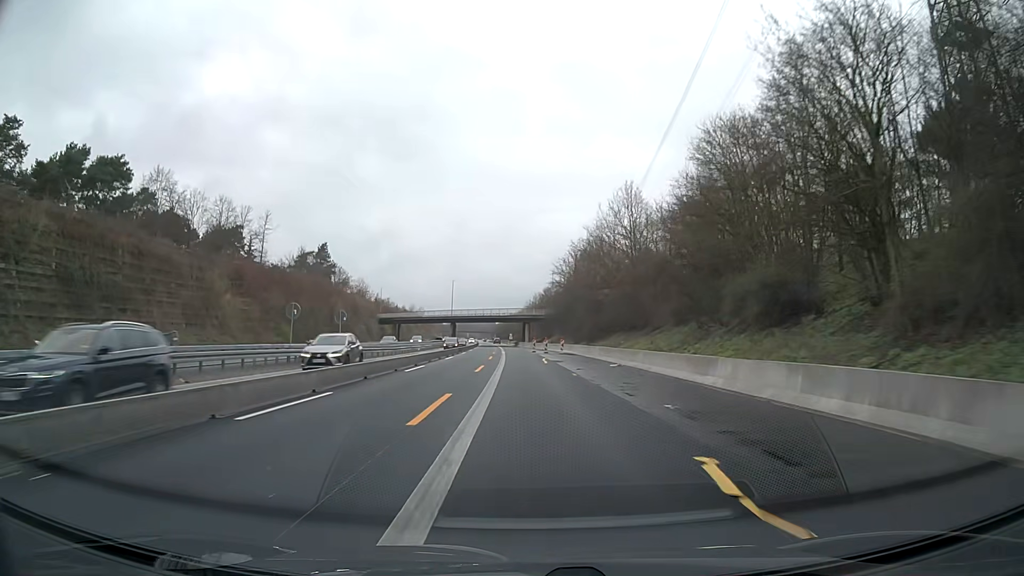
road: motorway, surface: asphalt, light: Day
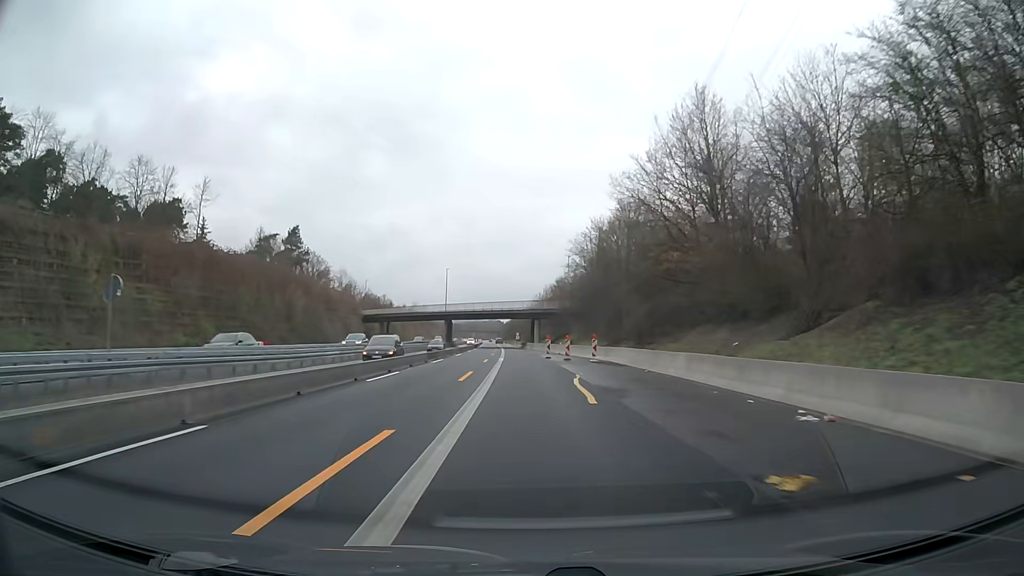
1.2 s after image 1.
(-0.1, +24.9) m; -1°
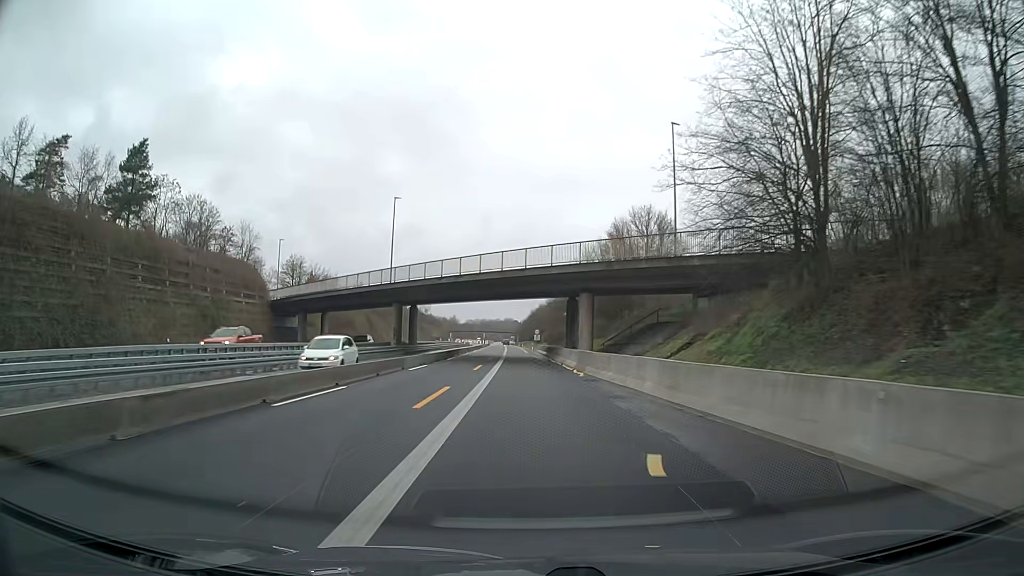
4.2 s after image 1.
(-1.3, +62.5) m; -2°
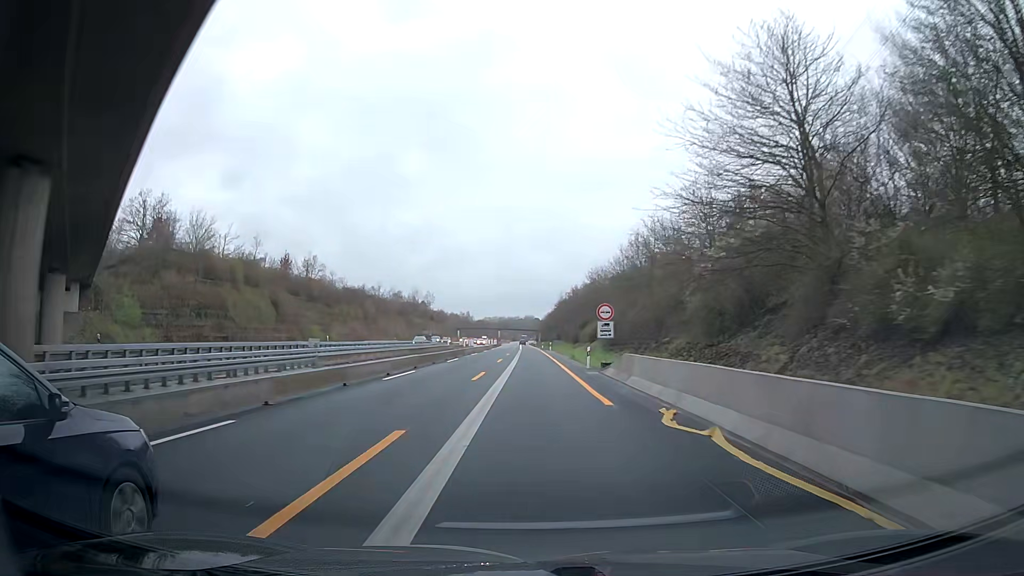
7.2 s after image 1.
(-1.4, +63.1) m; -3°
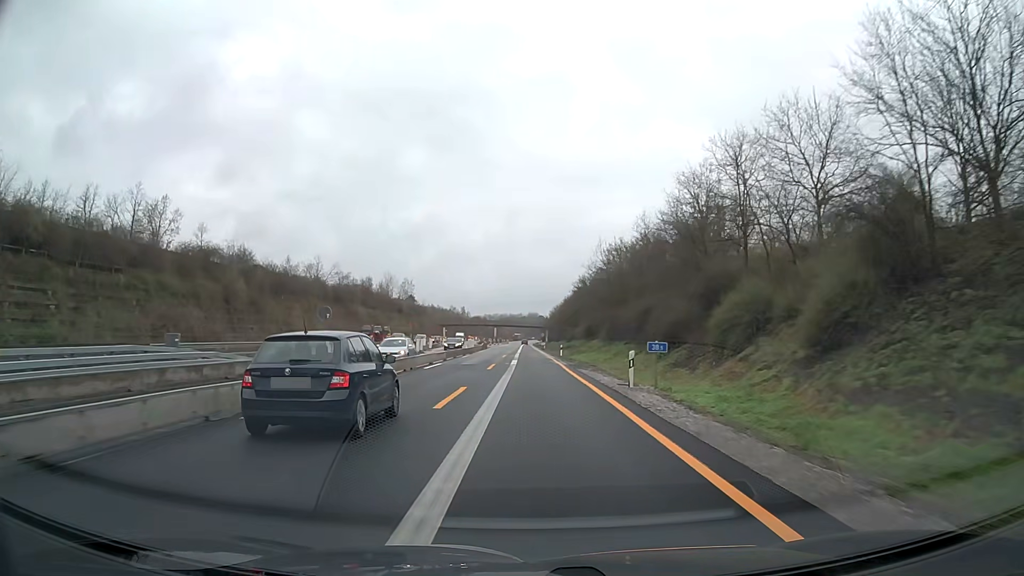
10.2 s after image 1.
(+1.0, +63.4) m; +1°
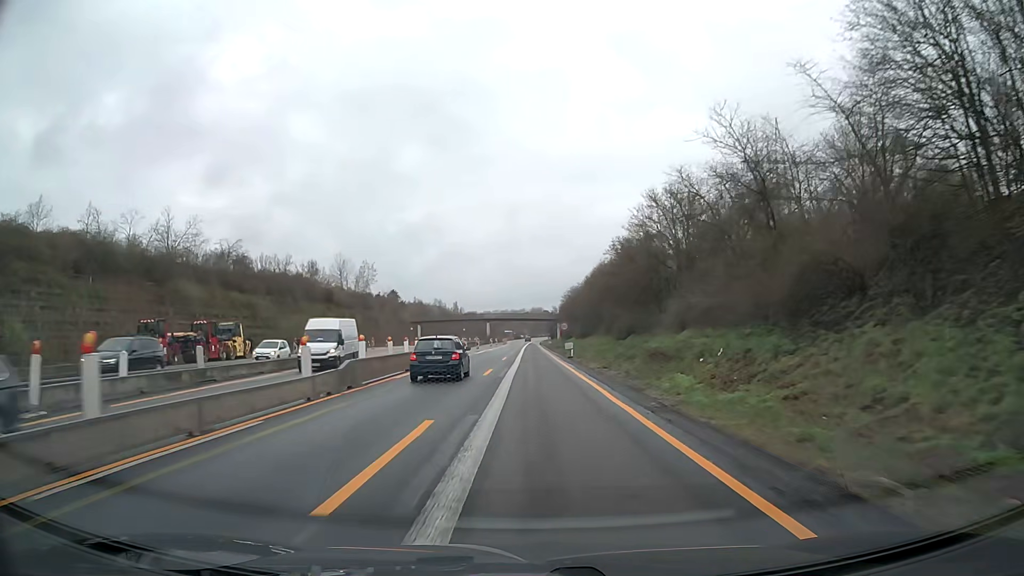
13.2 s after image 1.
(-0.2, +63.3) m; 0°
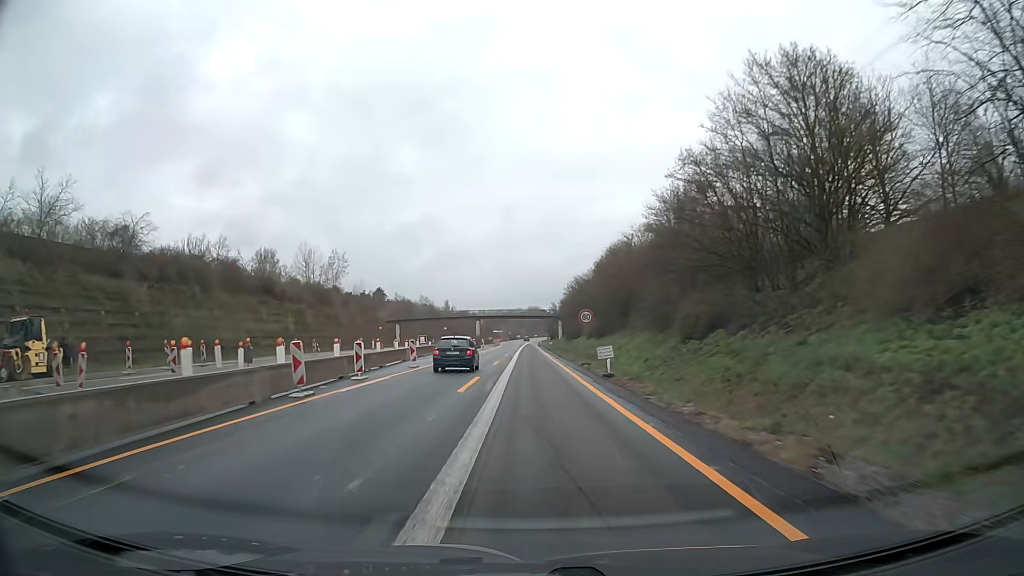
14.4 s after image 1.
(0.0, +25.4) m; 0°
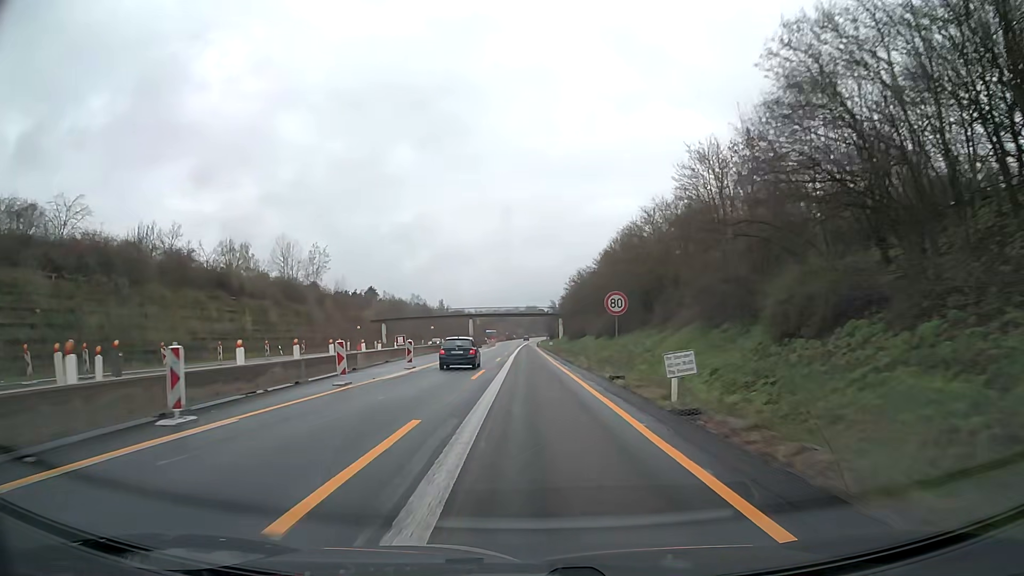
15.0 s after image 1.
(0.0, +12.7) m; 0°
(0, +10) (0, +20) (0, +30) (0, +40) (0, +50) (0, +60) (-1, +70) (-1, +80) (-1, +90) (-1, +100) m
